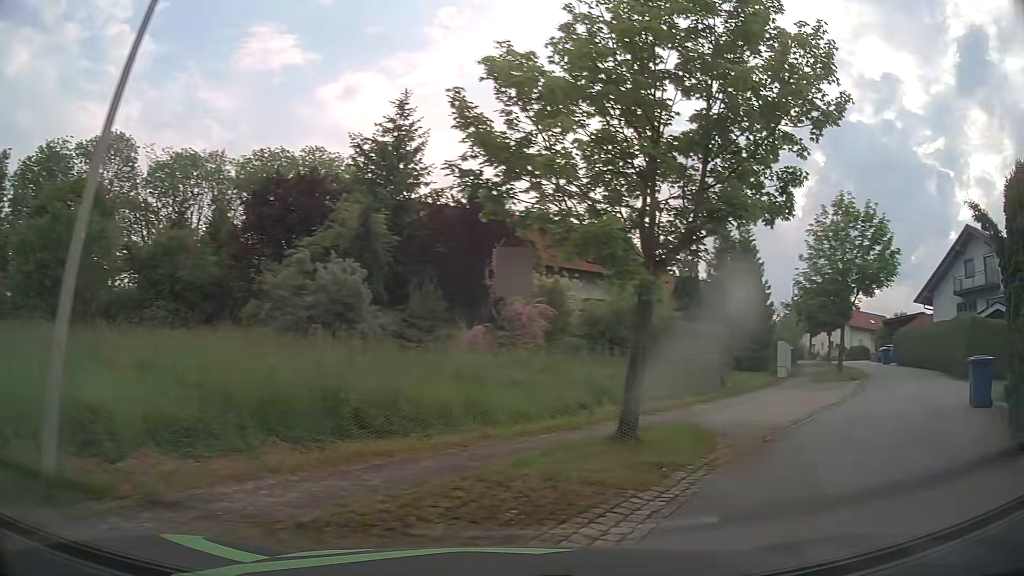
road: residential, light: Day
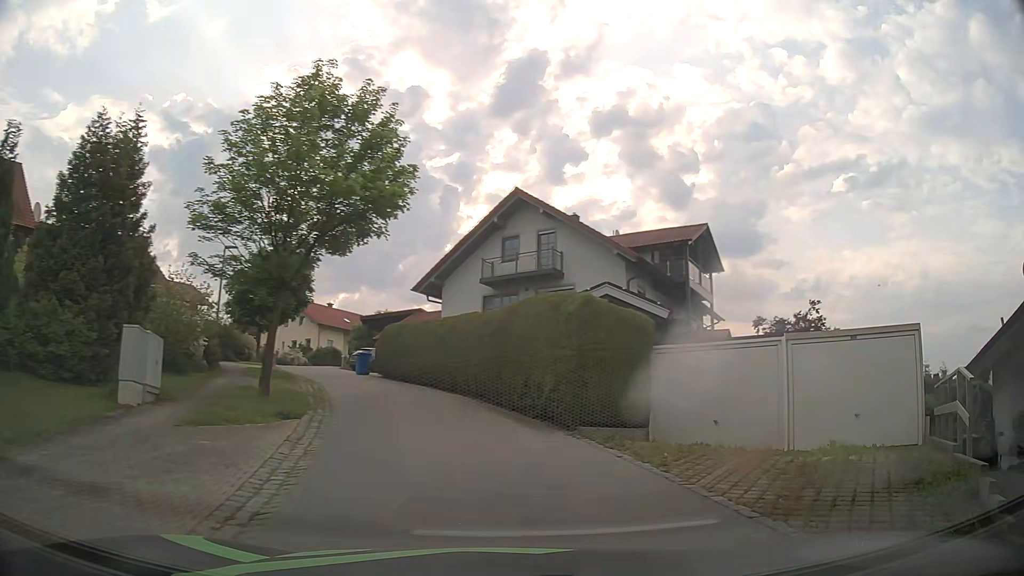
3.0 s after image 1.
(+7.1, +13.1) m; +46°
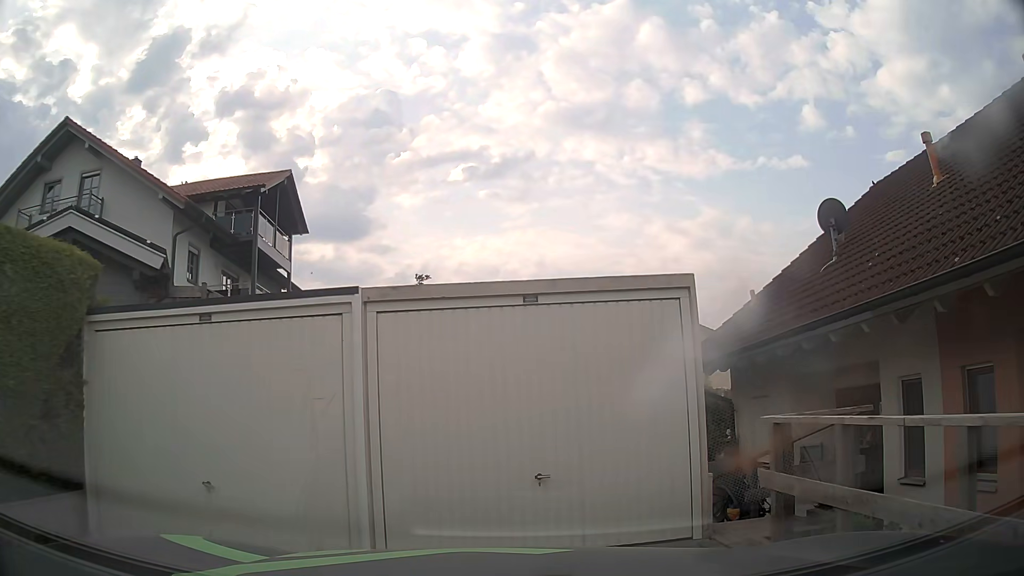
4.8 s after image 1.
(+2.4, +7.2) m; +34°
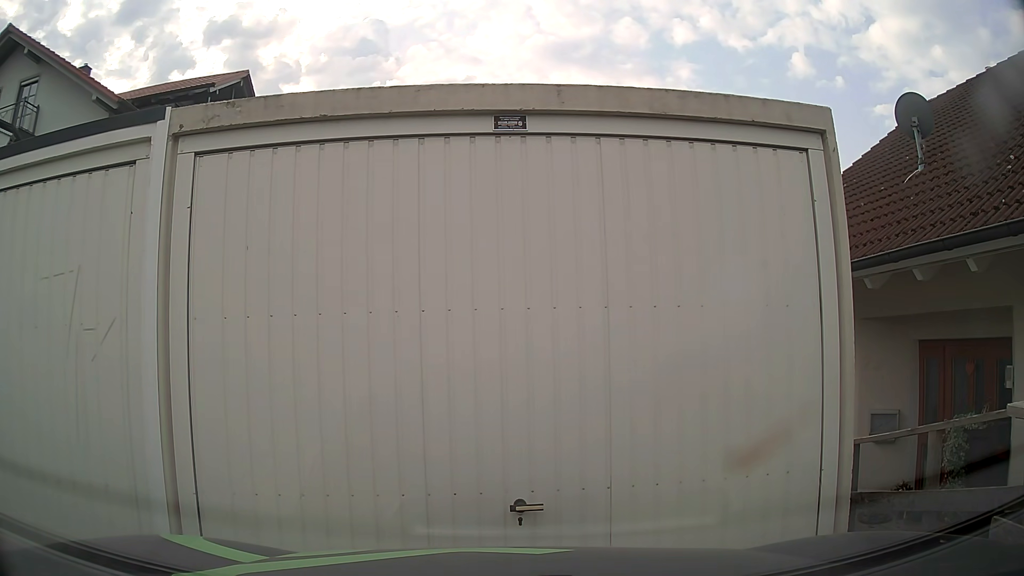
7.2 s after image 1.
(+0.1, +2.9) m; +1°
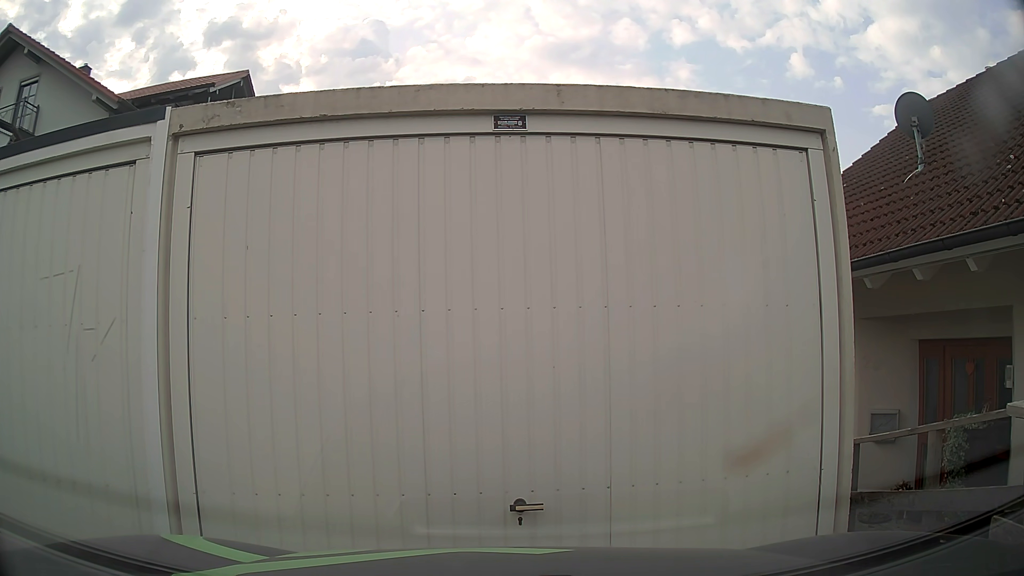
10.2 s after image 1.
(0.0, +0.1) m; 0°
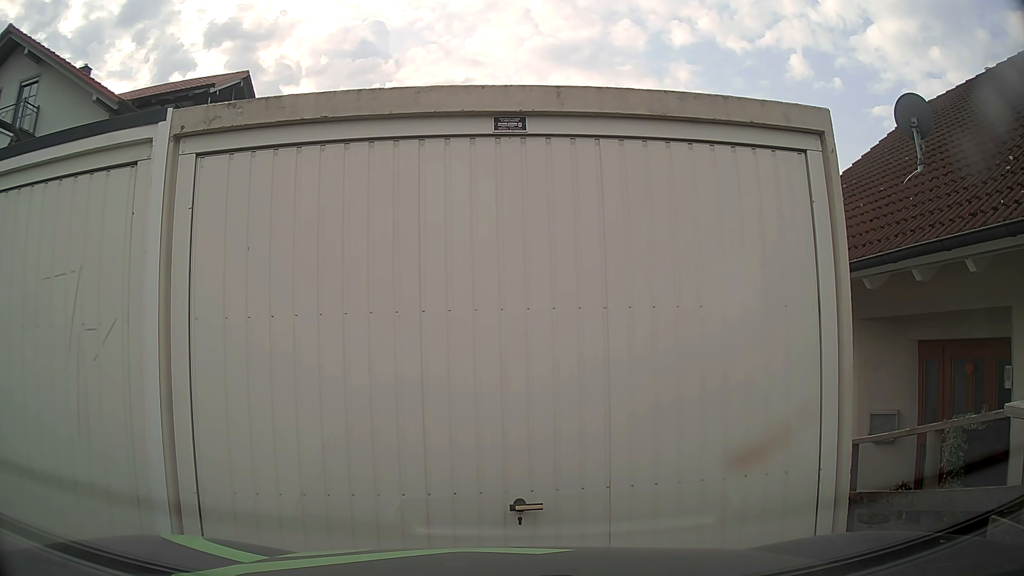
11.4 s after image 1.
(0.0, 0.0) m; 0°
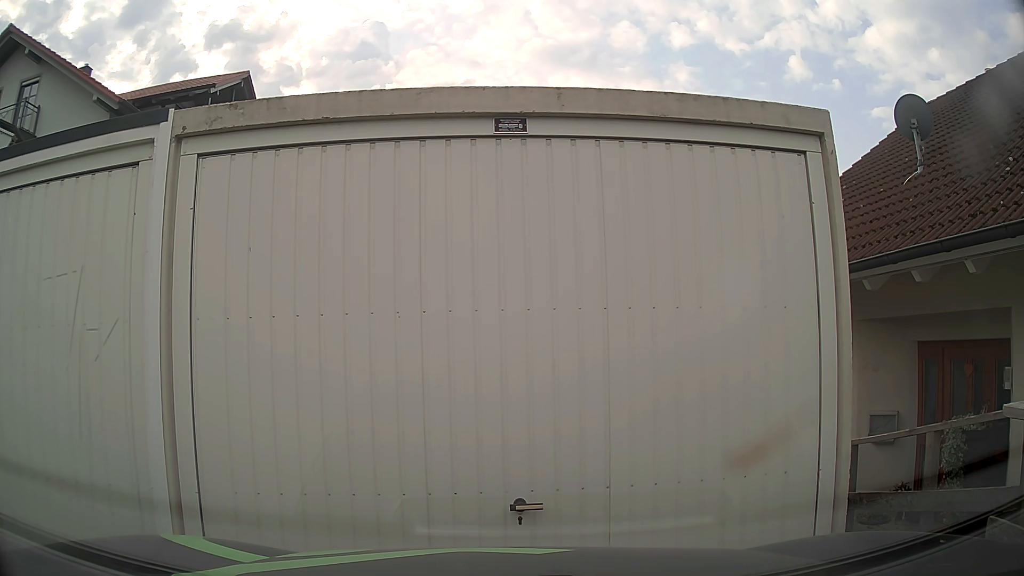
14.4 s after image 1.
(0.0, +0.1) m; 0°
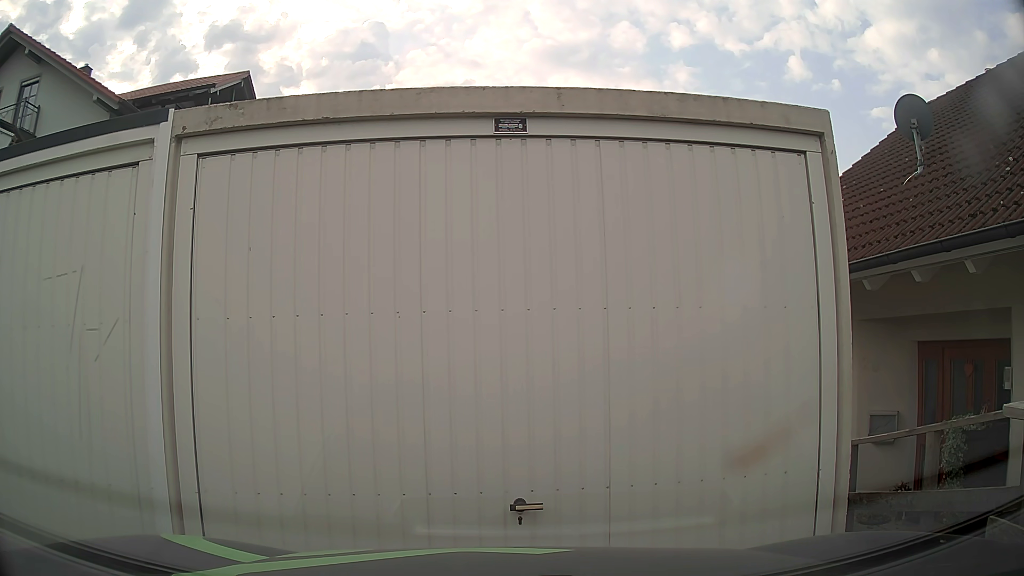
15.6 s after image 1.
(0.0, 0.0) m; 0°
